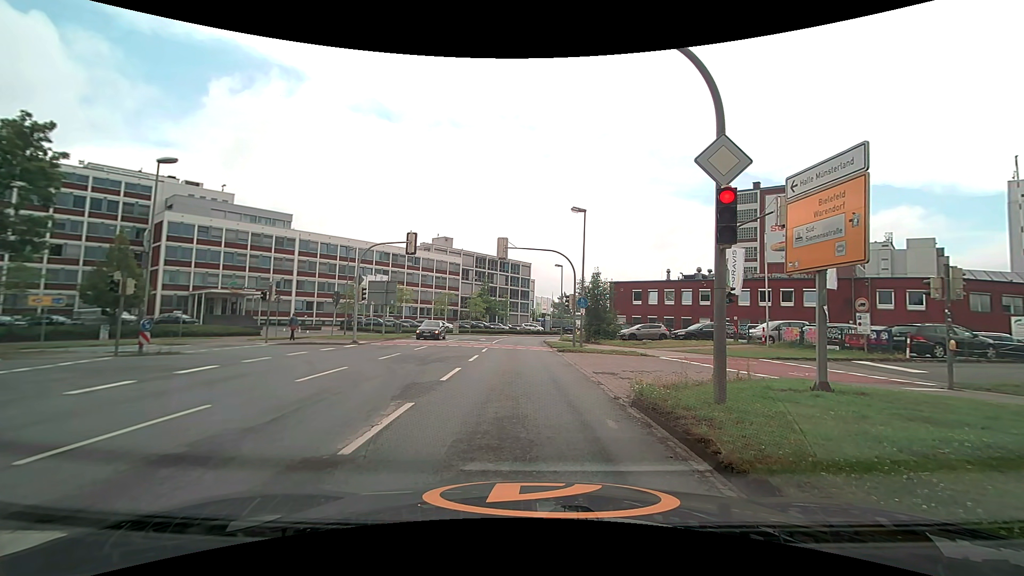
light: Day
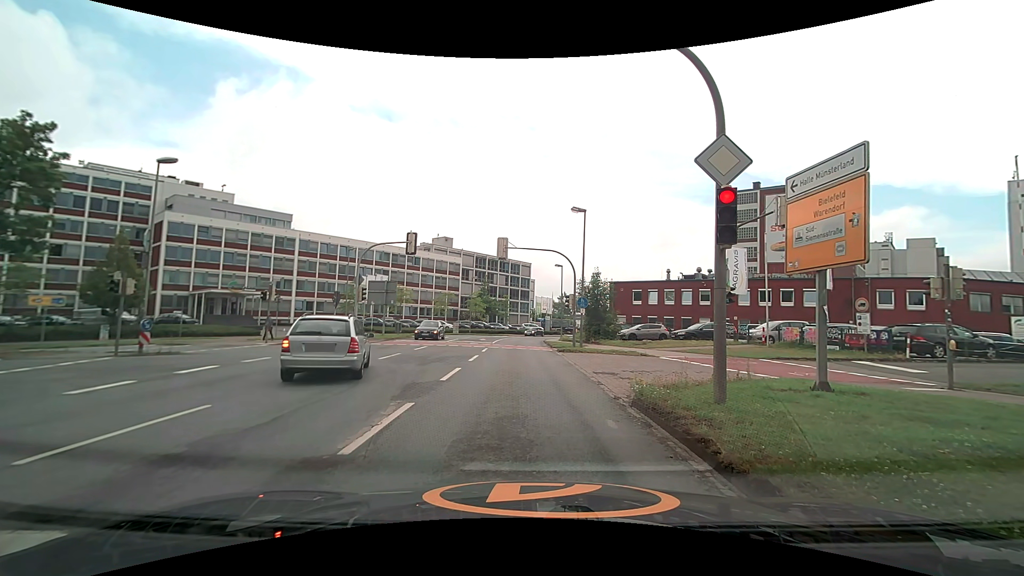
(0.0, 0.0) m; 0°
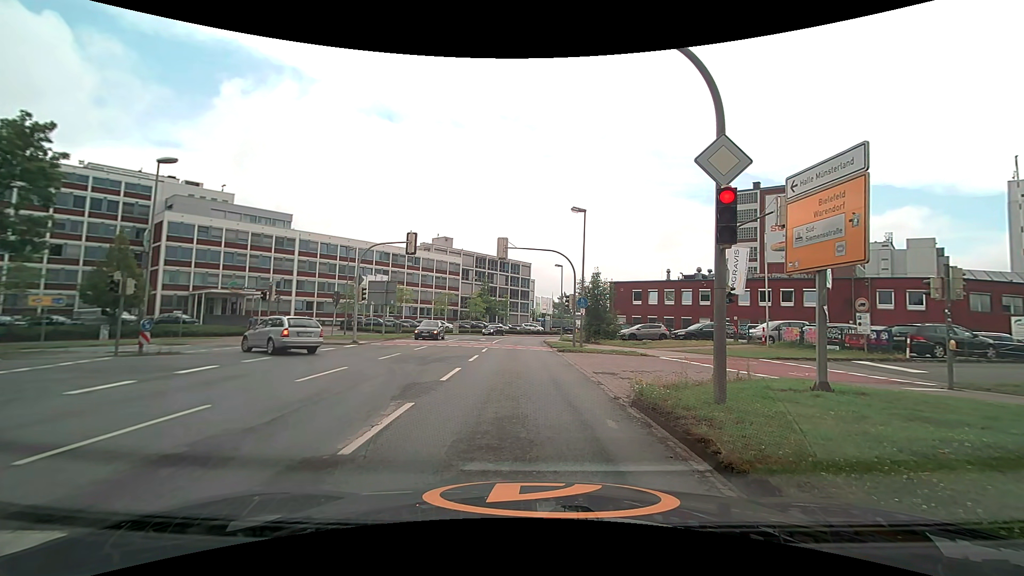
(0.0, 0.0) m; 0°
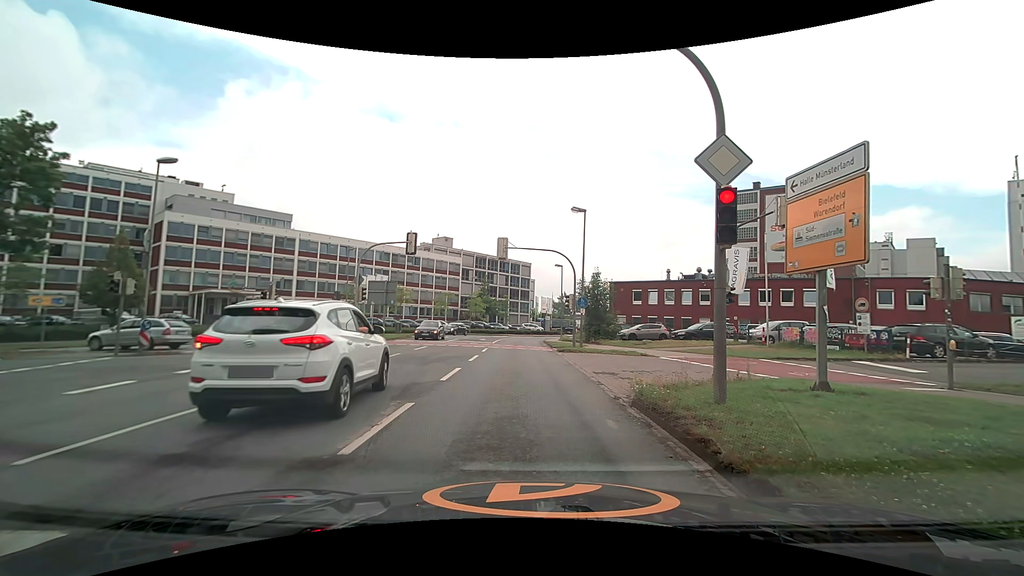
(0.0, 0.0) m; 0°
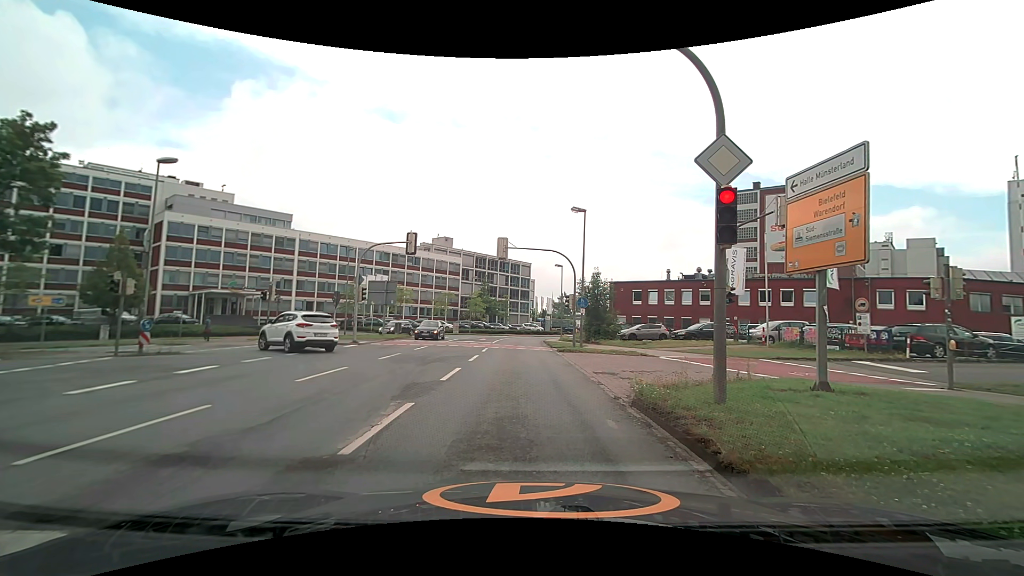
(0.0, 0.0) m; 0°
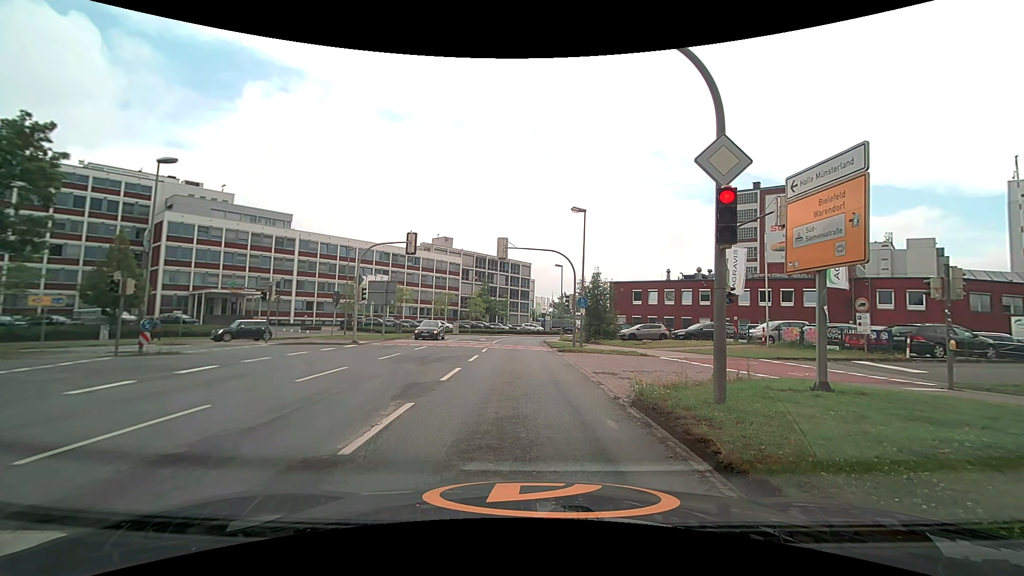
(0.0, 0.0) m; 0°
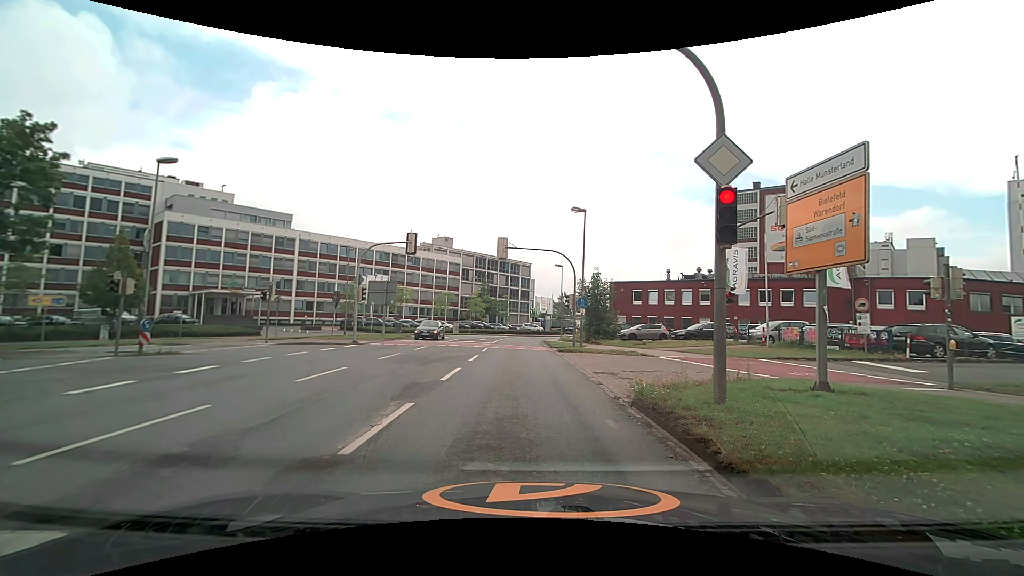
(0.0, 0.0) m; 0°
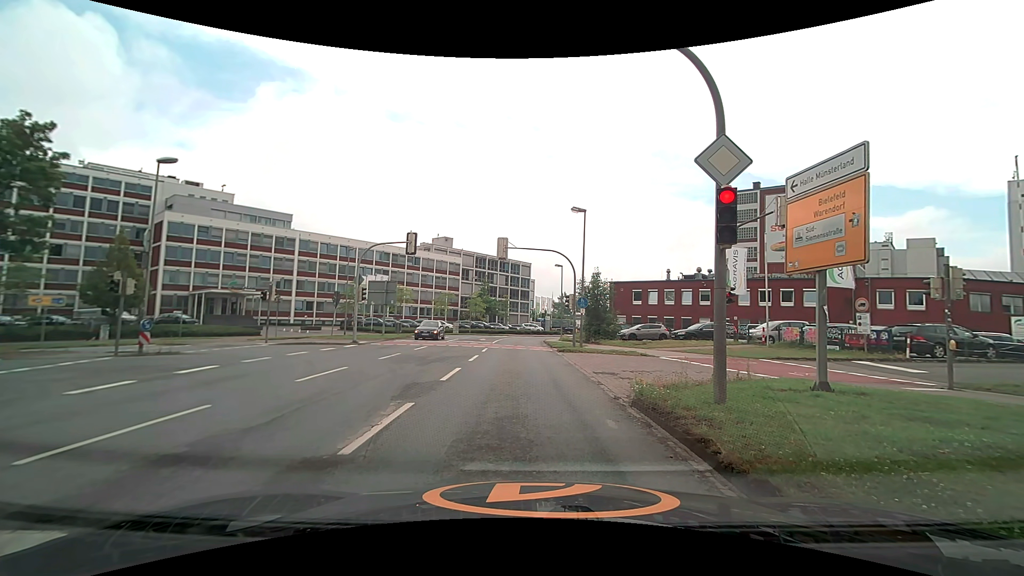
(0.0, 0.0) m; 0°
